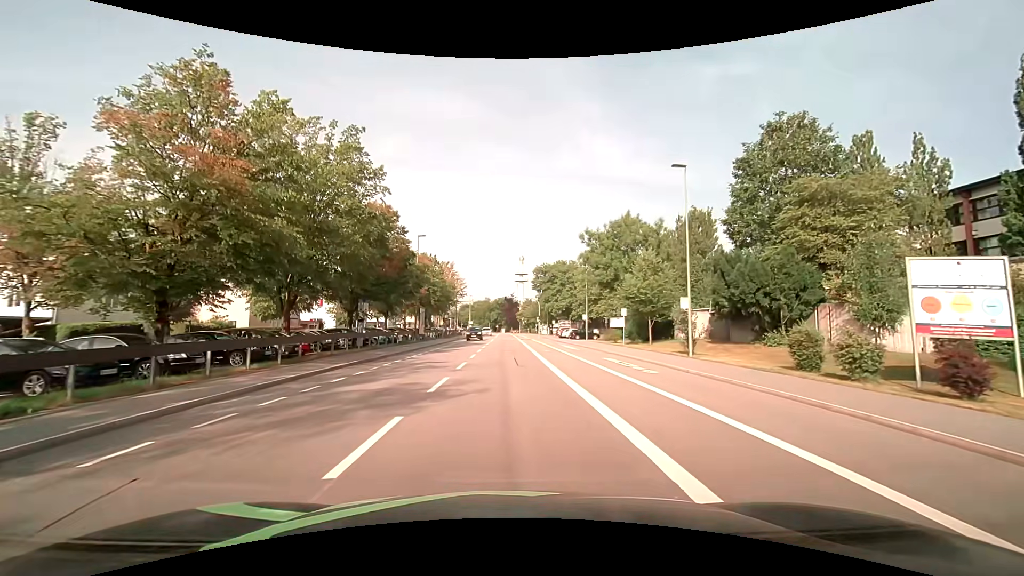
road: tertiary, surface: asphalt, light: Day
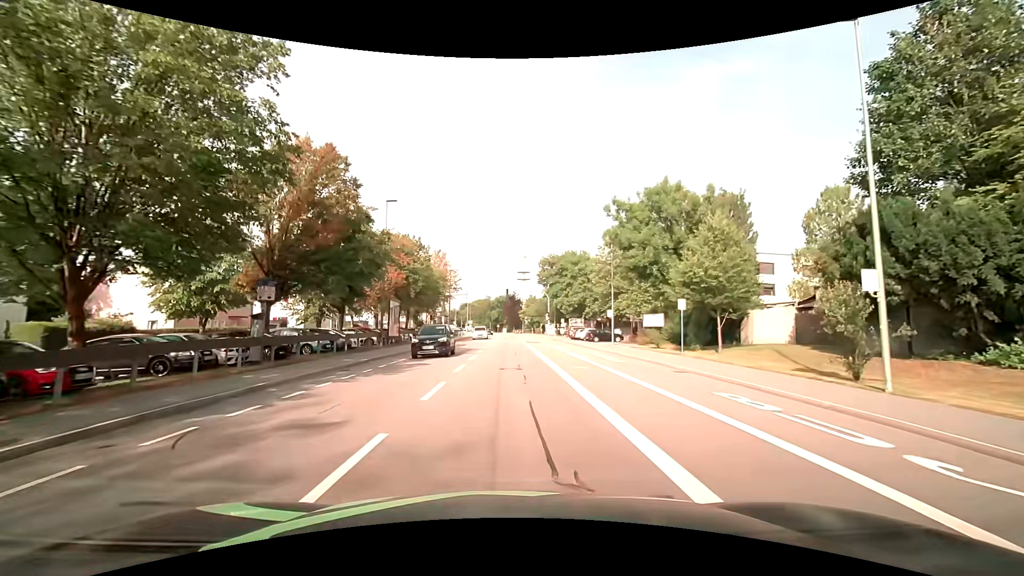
(-0.1, +13.3) m; 0°
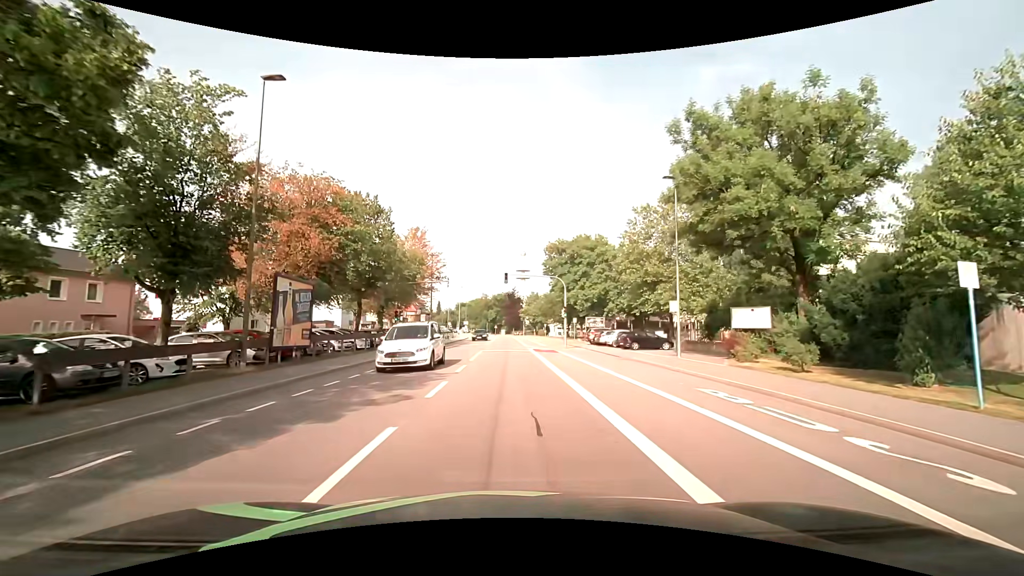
(0.0, +17.5) m; 0°
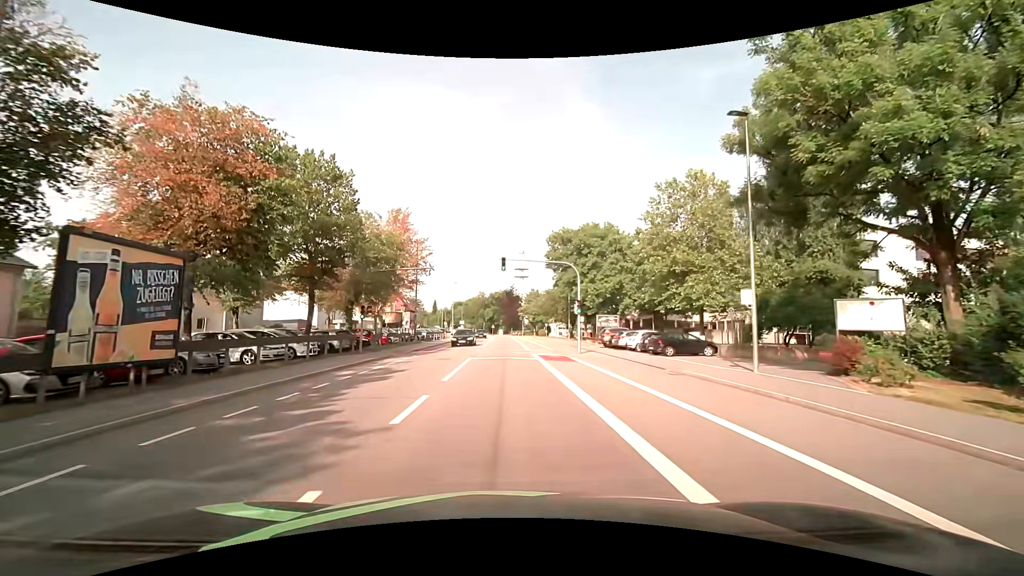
(0.0, +8.6) m; 0°
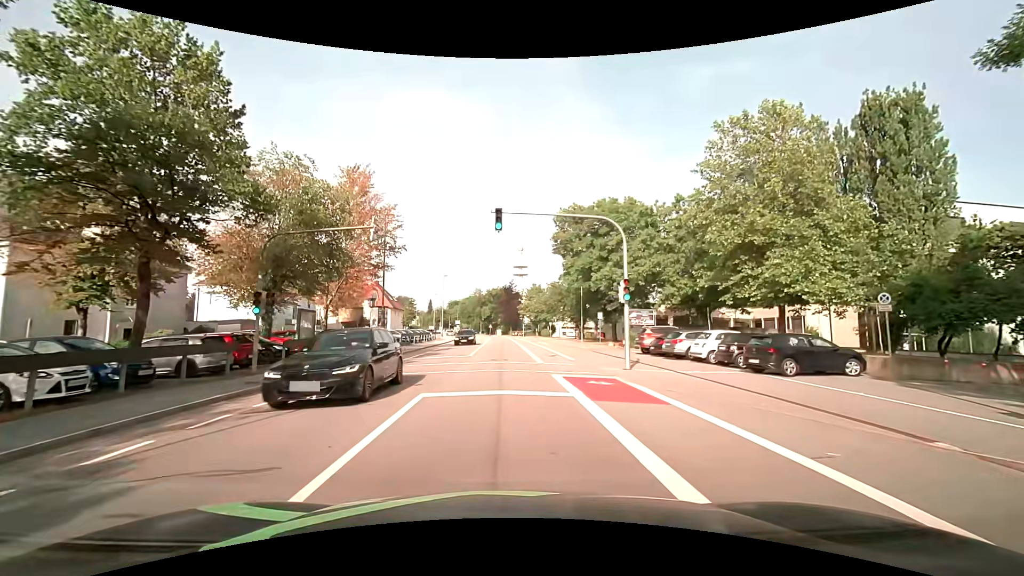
(0.0, +12.9) m; +1°
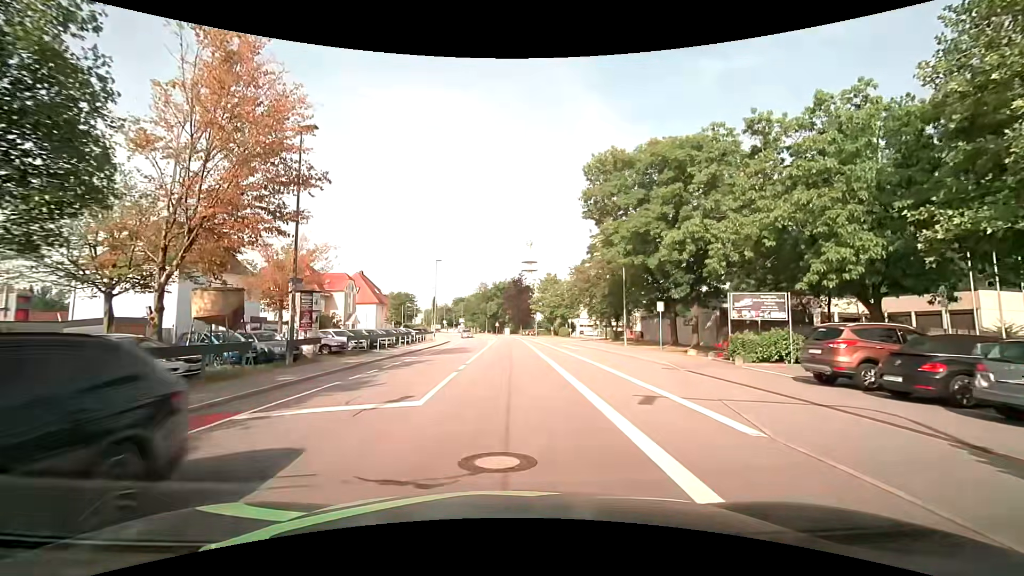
(-0.3, +17.1) m; -1°
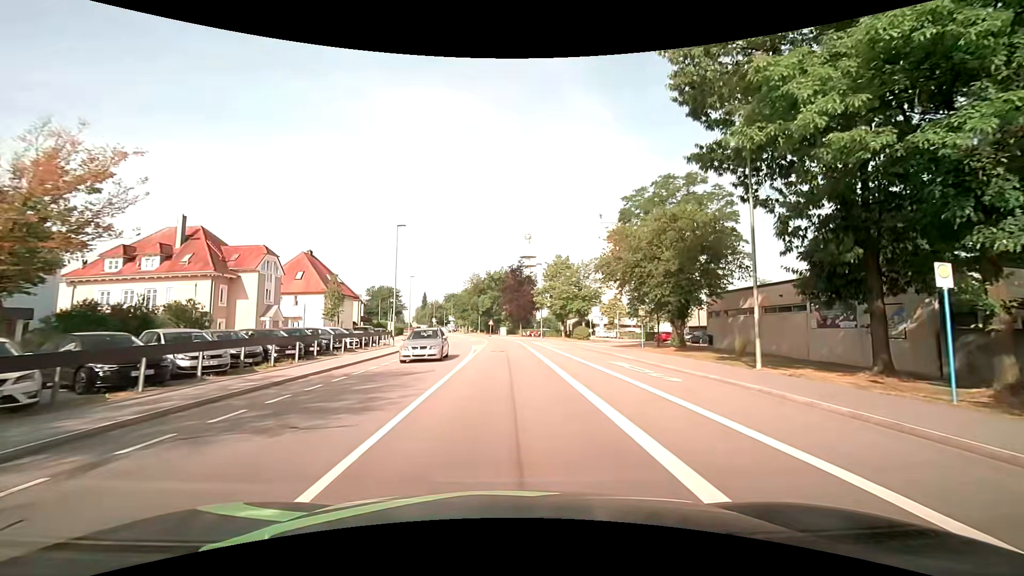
(-0.1, +21.3) m; +1°
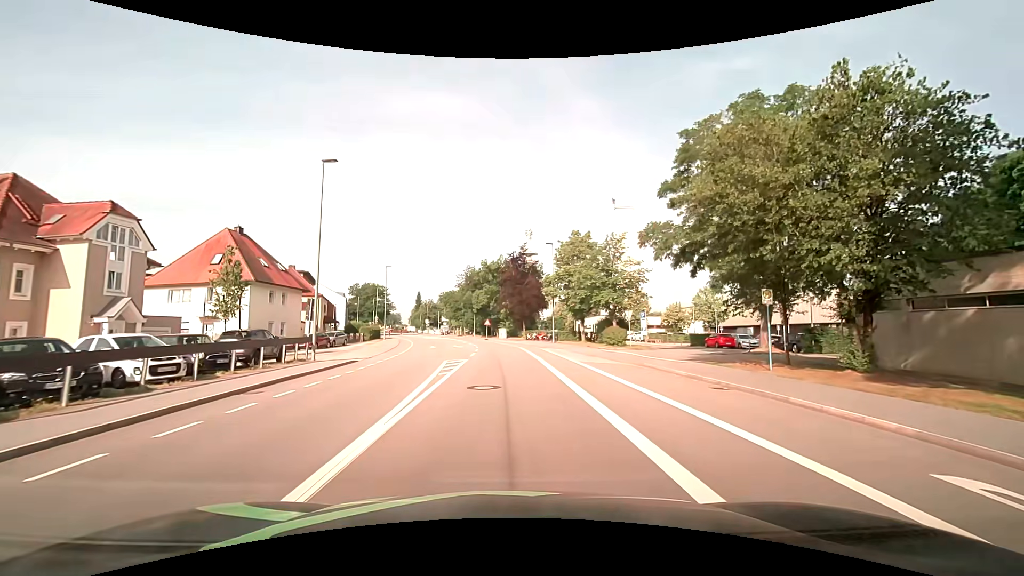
(-0.1, +17.2) m; 0°
